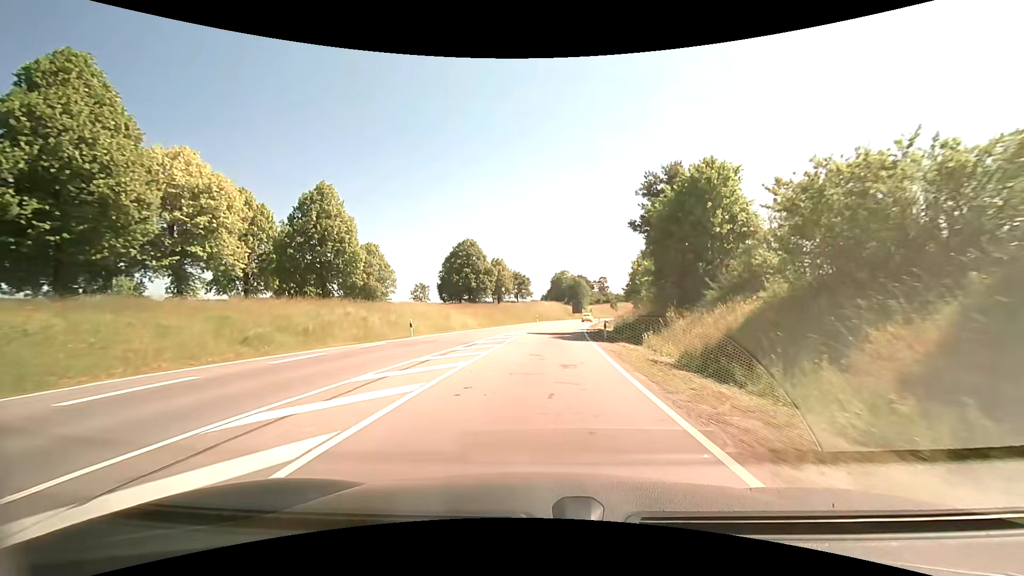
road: primary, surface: asphalt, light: Day
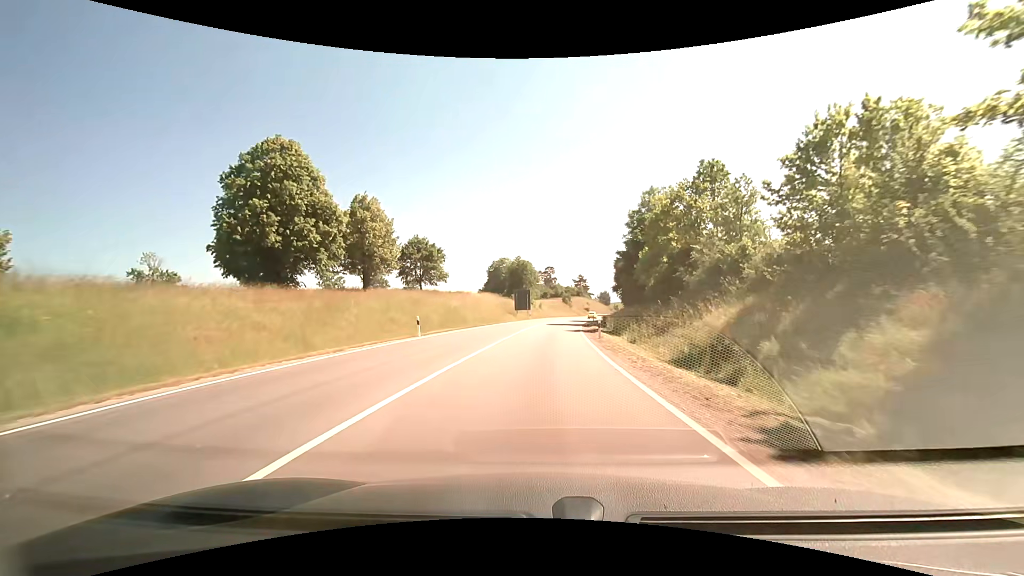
(+1.8, +51.7) m; +6°
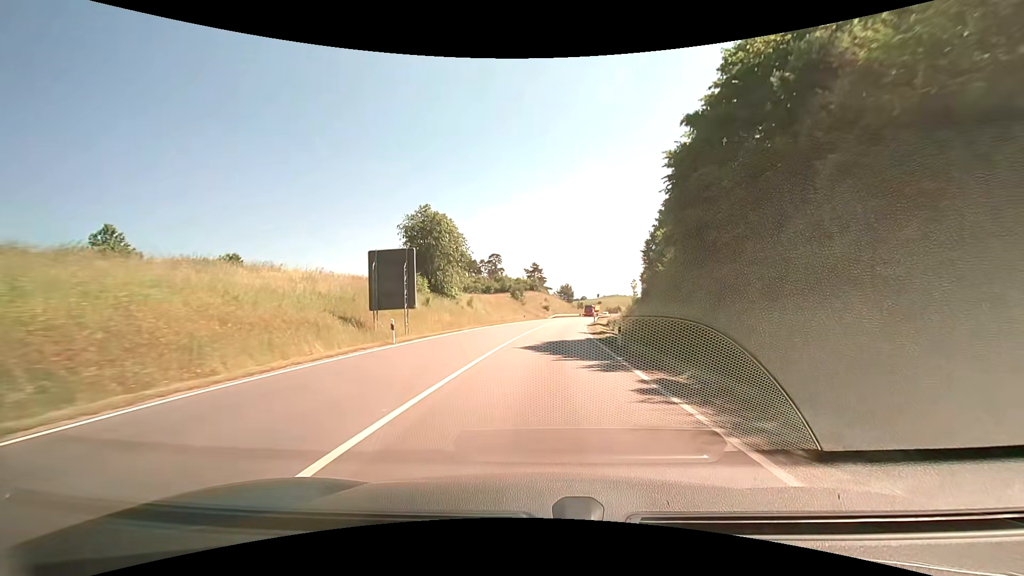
(+2.7, +55.0) m; +5°
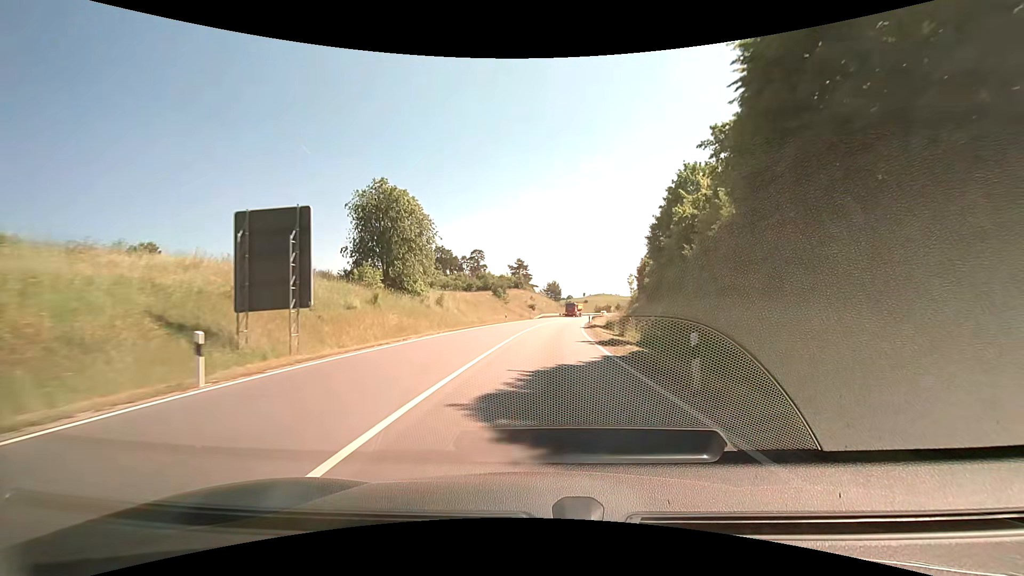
(+0.2, +11.4) m; +2°
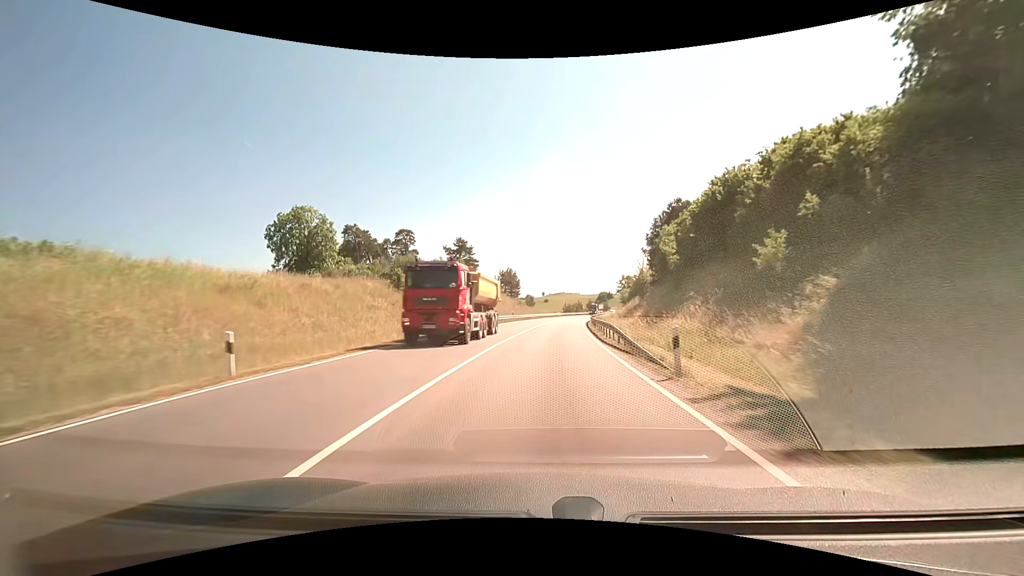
(+1.8, +46.9) m; +5°
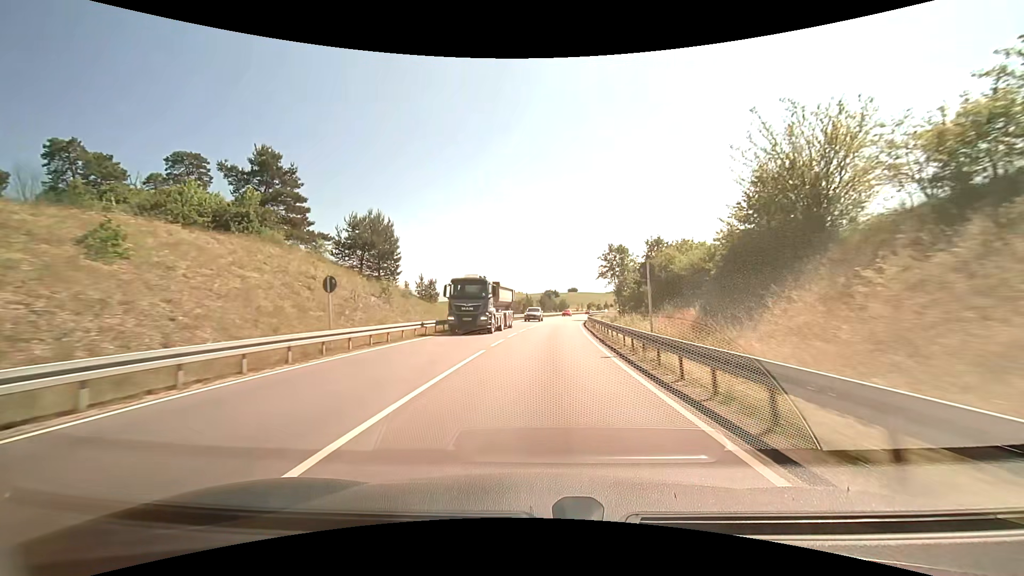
(+3.3, +61.5) m; +6°
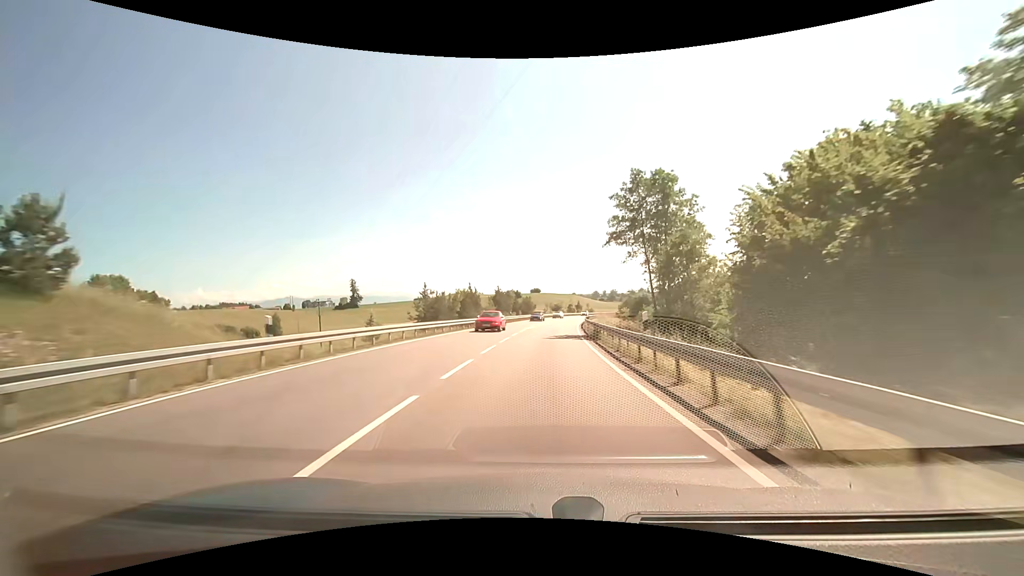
(+1.8, +38.8) m; +5°
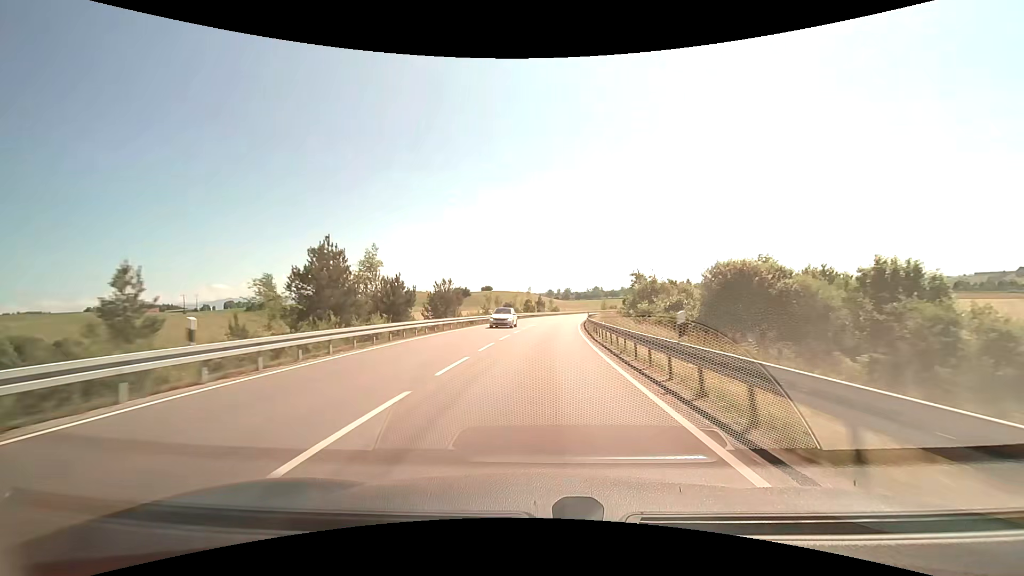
(+2.4, +53.9) m; +5°
(0, +10) (0, +20) (+1, +30) (+1, +40) (+1, +50) (+2, +60) (+3, +70) (+4, +80) (+5, +90) (+7, +100) m
